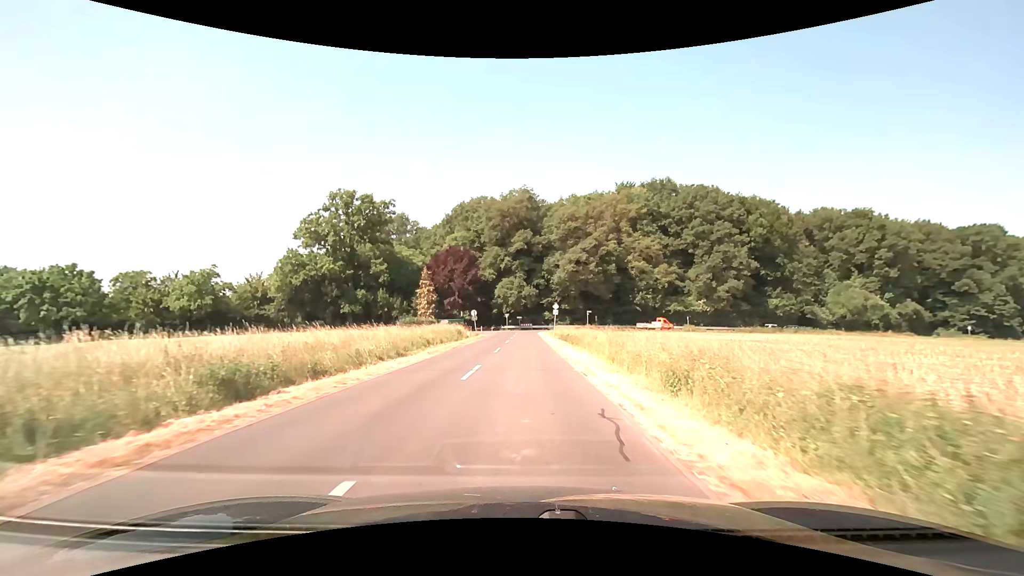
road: unclassified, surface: asphalt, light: Day
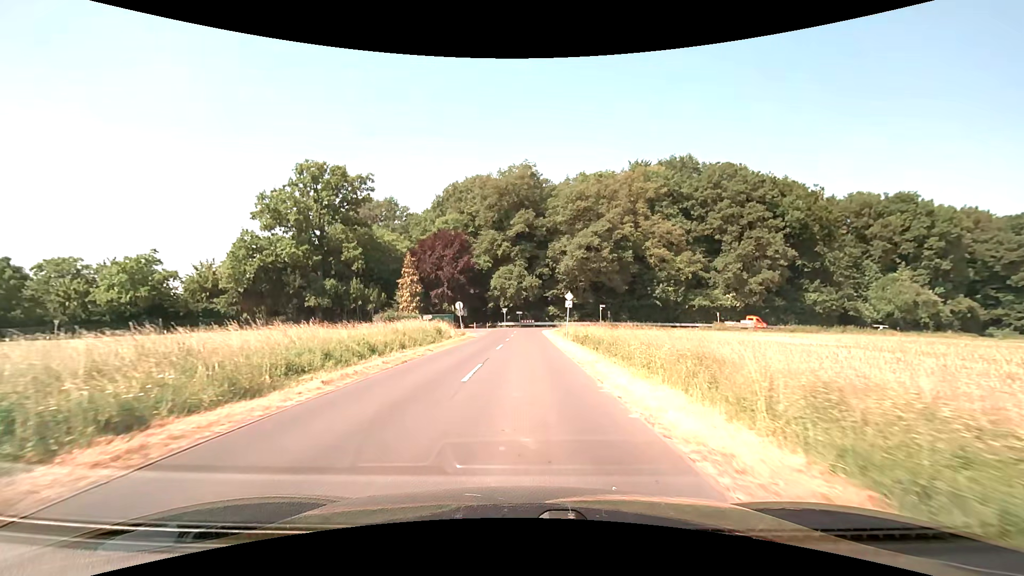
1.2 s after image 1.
(0.0, +12.9) m; 0°
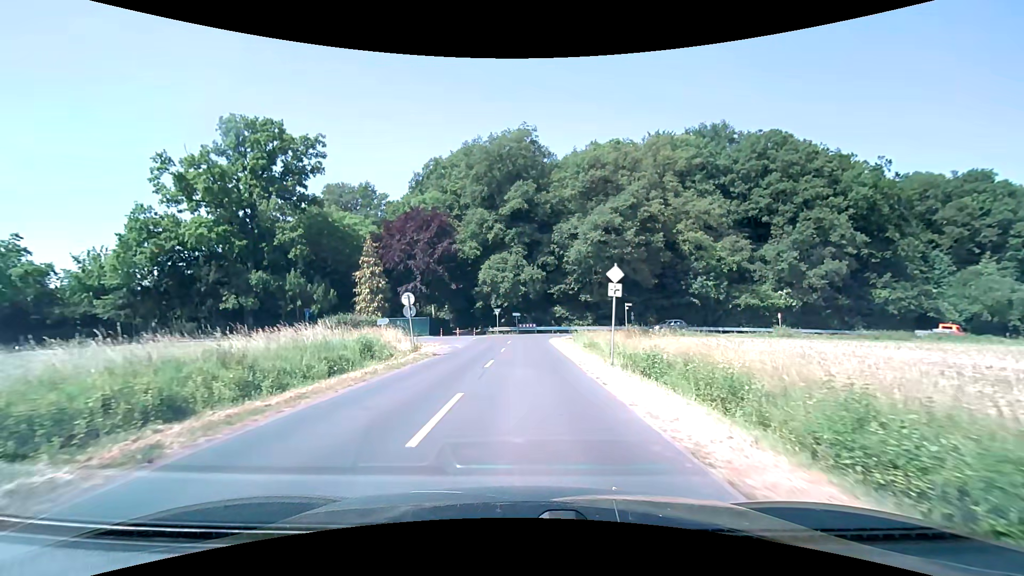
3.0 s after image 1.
(+0.1, +17.6) m; 0°
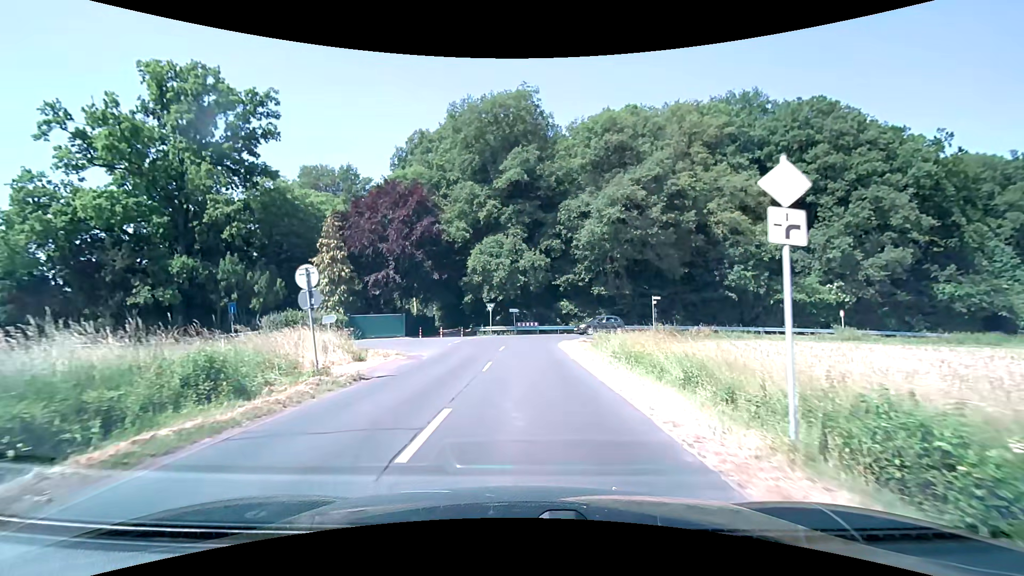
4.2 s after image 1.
(0.0, +10.7) m; 0°
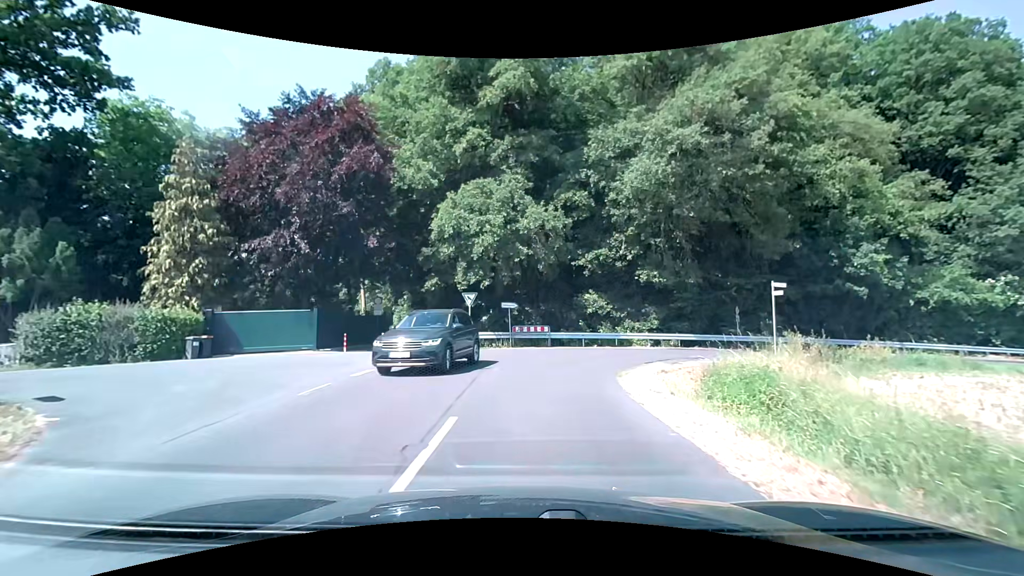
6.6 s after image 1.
(-0.1, +18.7) m; 0°
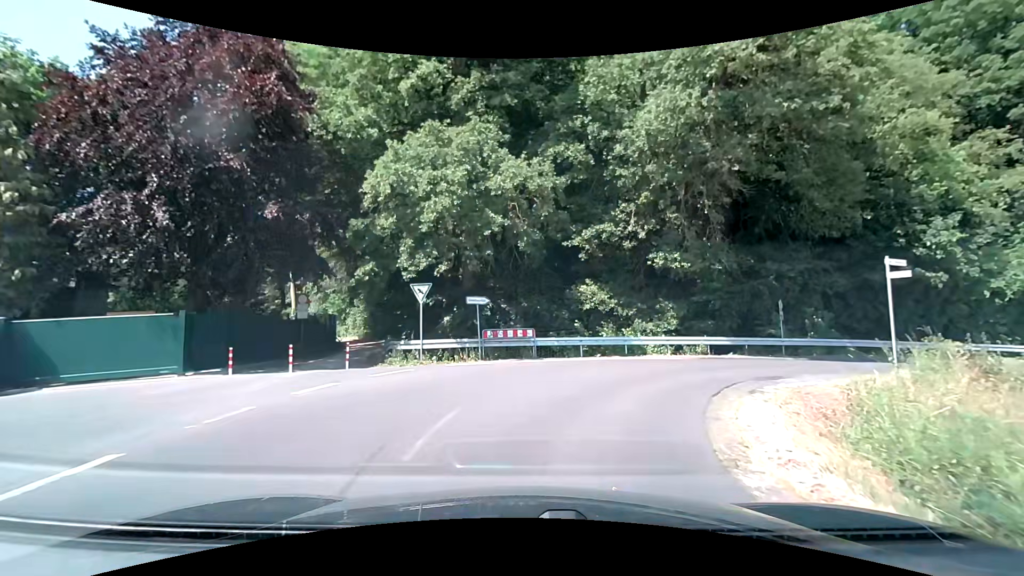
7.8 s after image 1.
(+0.1, +7.9) m; +2°
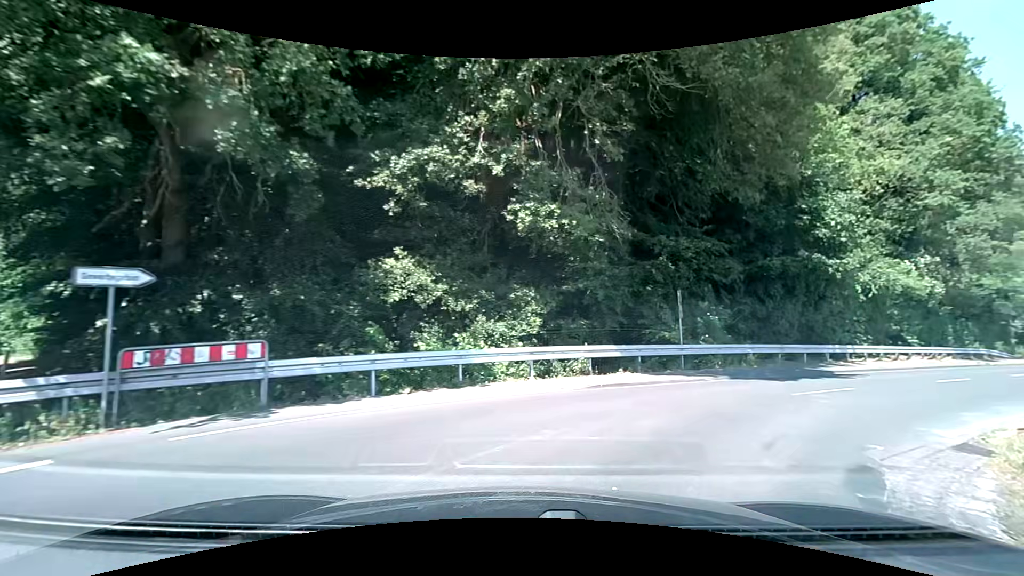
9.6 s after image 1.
(+1.1, +10.0) m; +18°
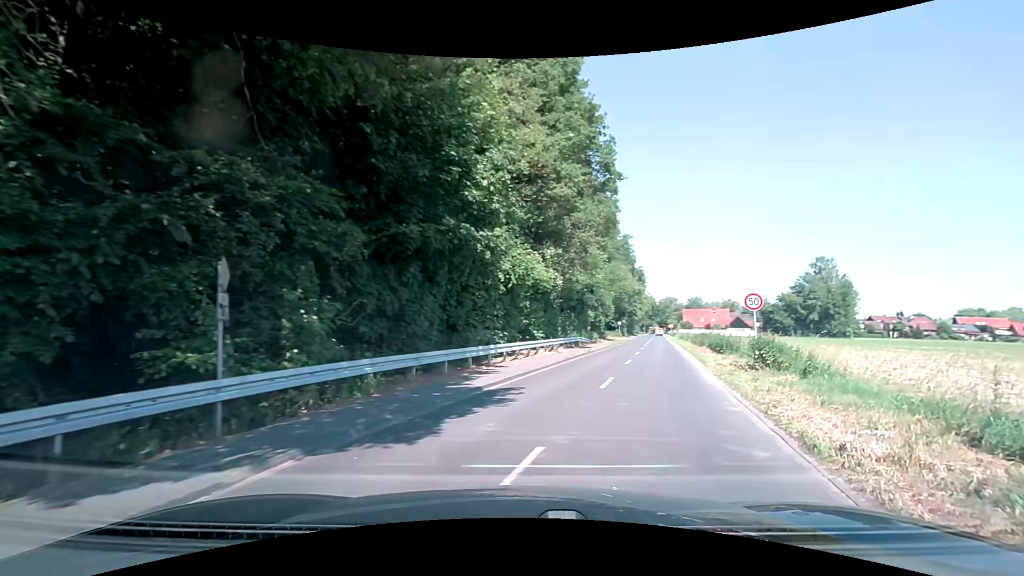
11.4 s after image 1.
(+2.9, +8.2) m; +38°
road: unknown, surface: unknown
(+2, +10) (+5, +19) (+8, +29) (+11, +38) (+14, +48) (+17, +58) (+20, +67) (+23, +77) (+26, +86) (+29, +96) m
